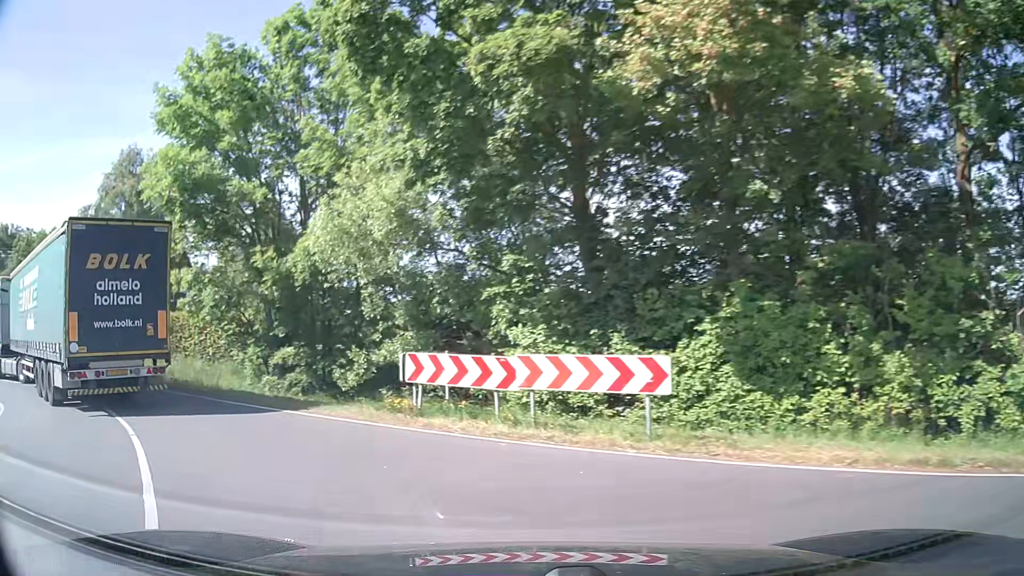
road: tertiary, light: Day
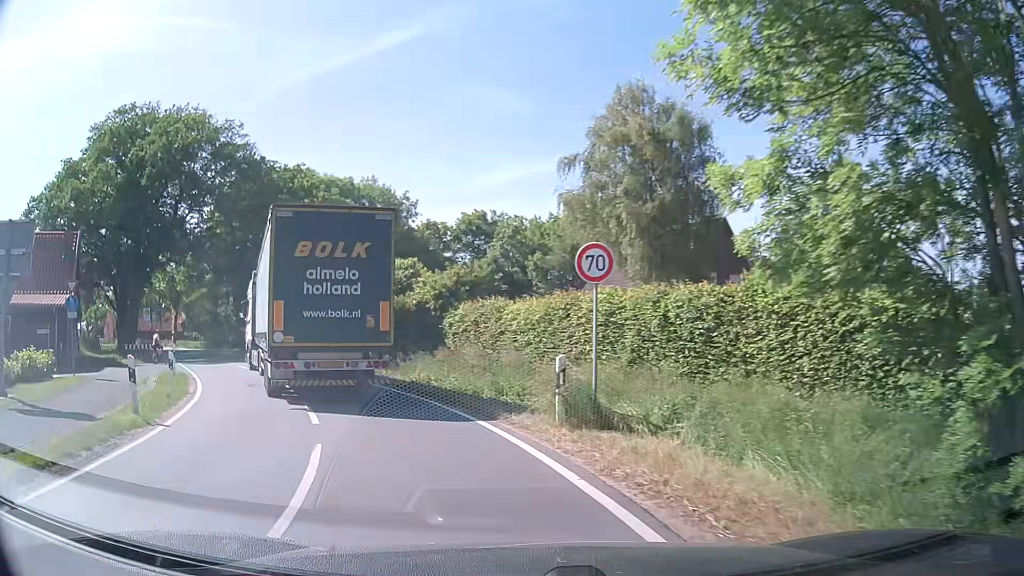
(-6.7, +13.9) m; -44°
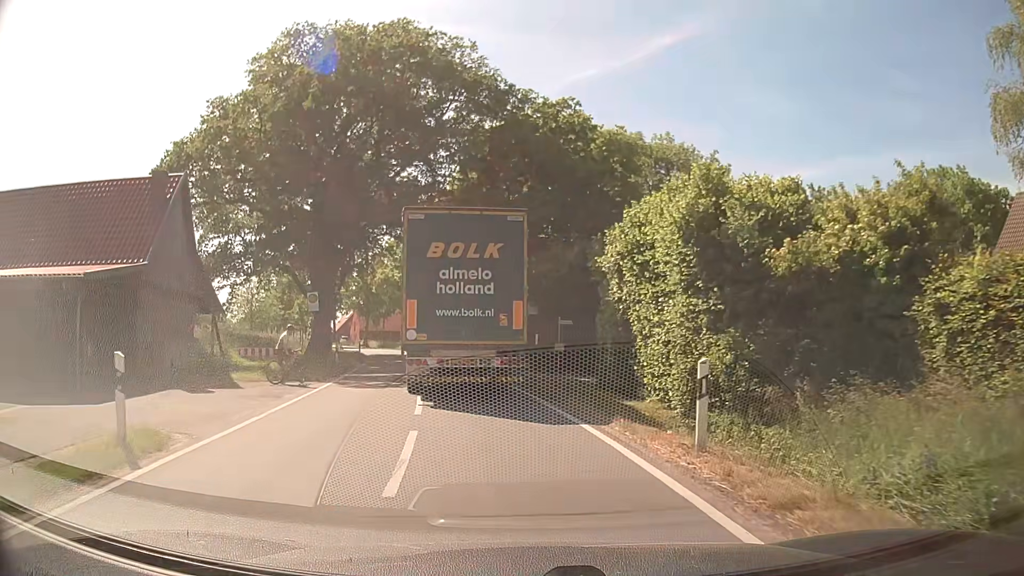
(-4.9, +17.1) m; -25°
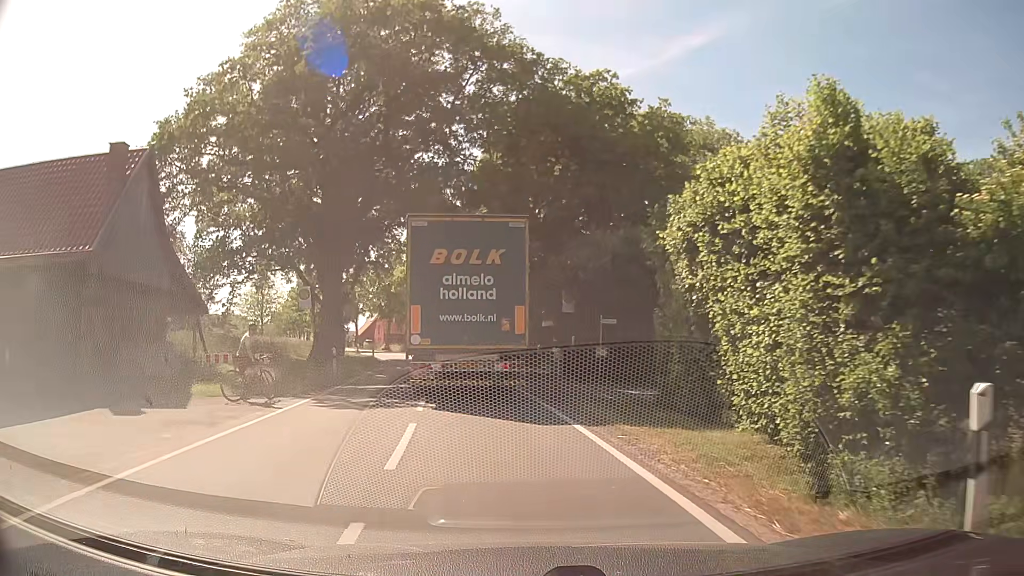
(-0.1, +5.0) m; -3°
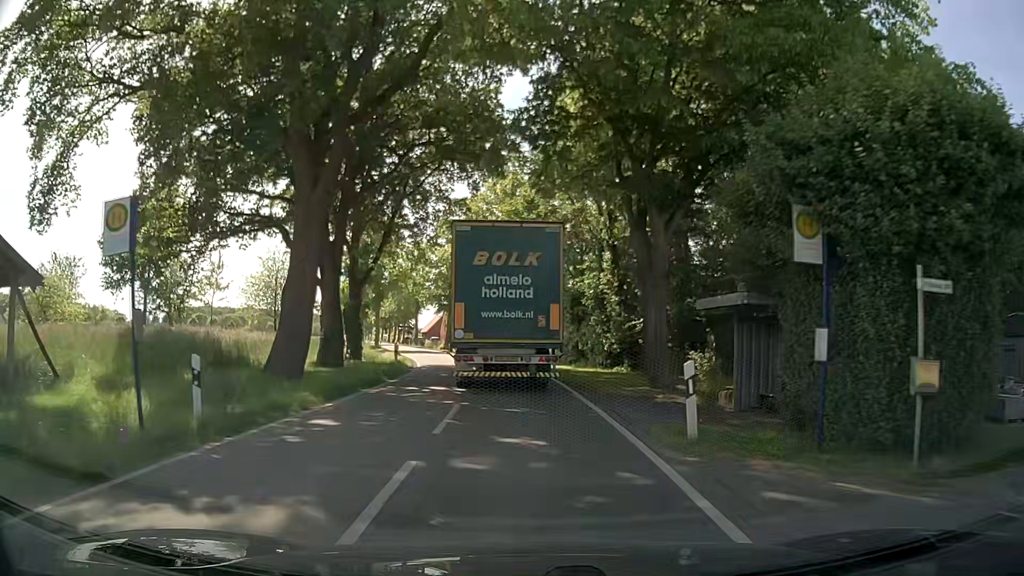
(-1.1, +16.0) m; -6°
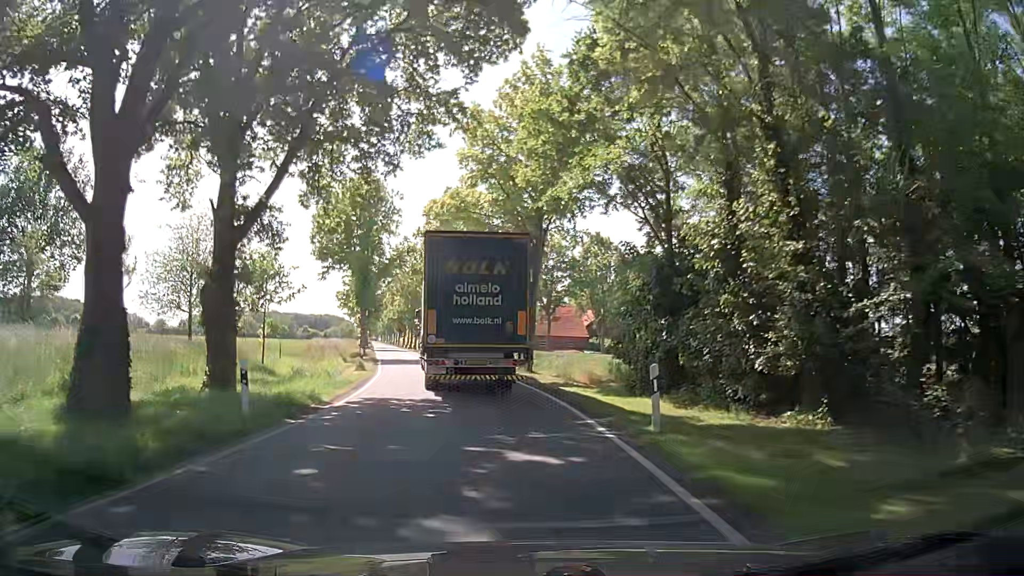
(-0.4, +18.0) m; -2°
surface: asphalt
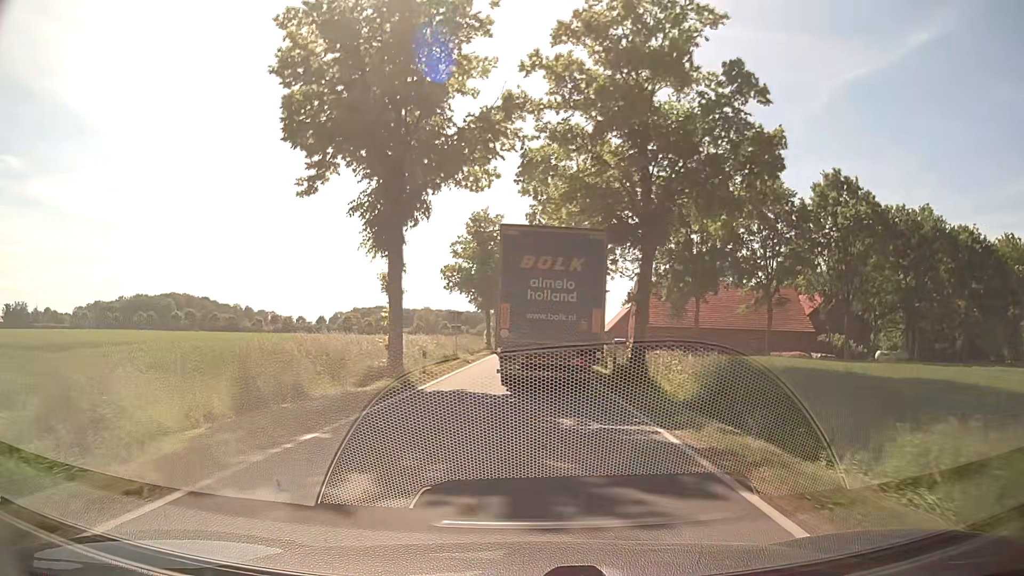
(-3.7, +33.4) m; -14°
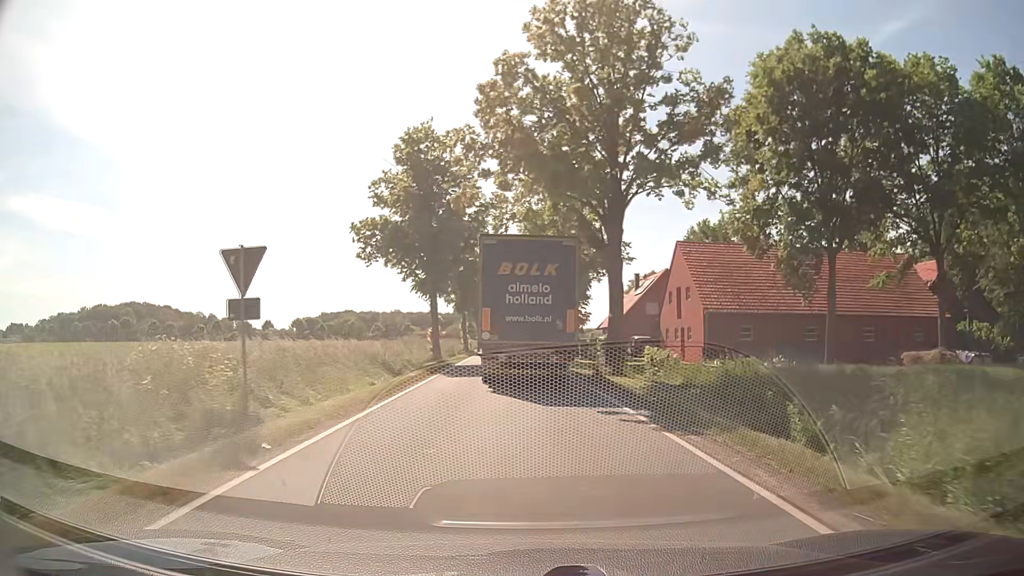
(-0.2, +28.2) m; +2°
